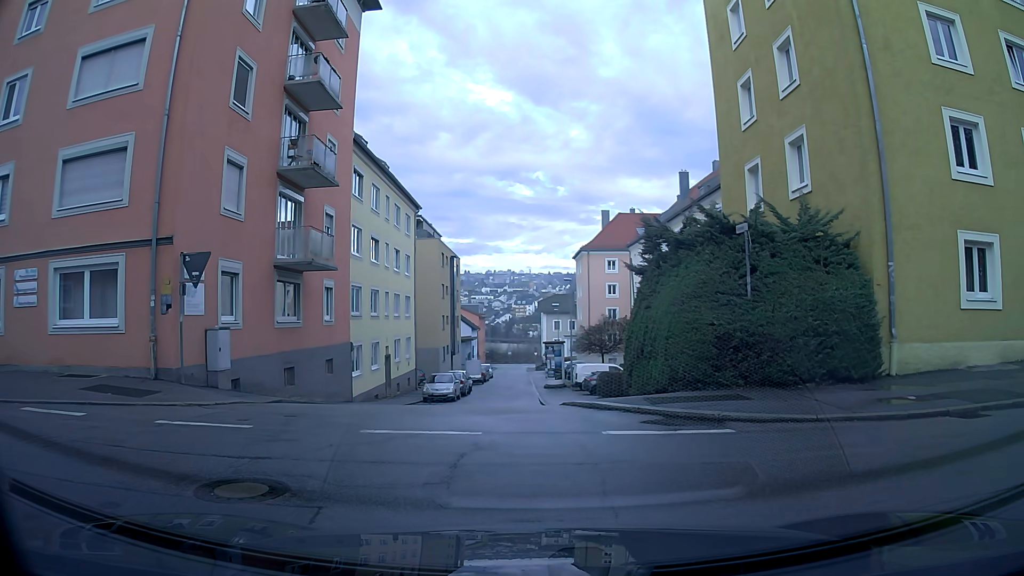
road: residential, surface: asphalt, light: Day
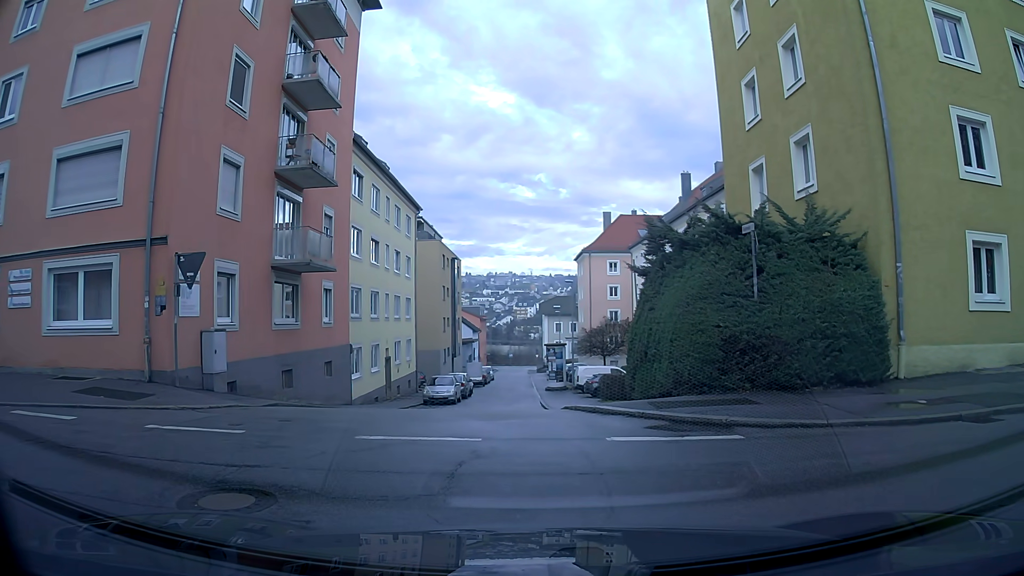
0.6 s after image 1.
(0.0, +0.3) m; 0°
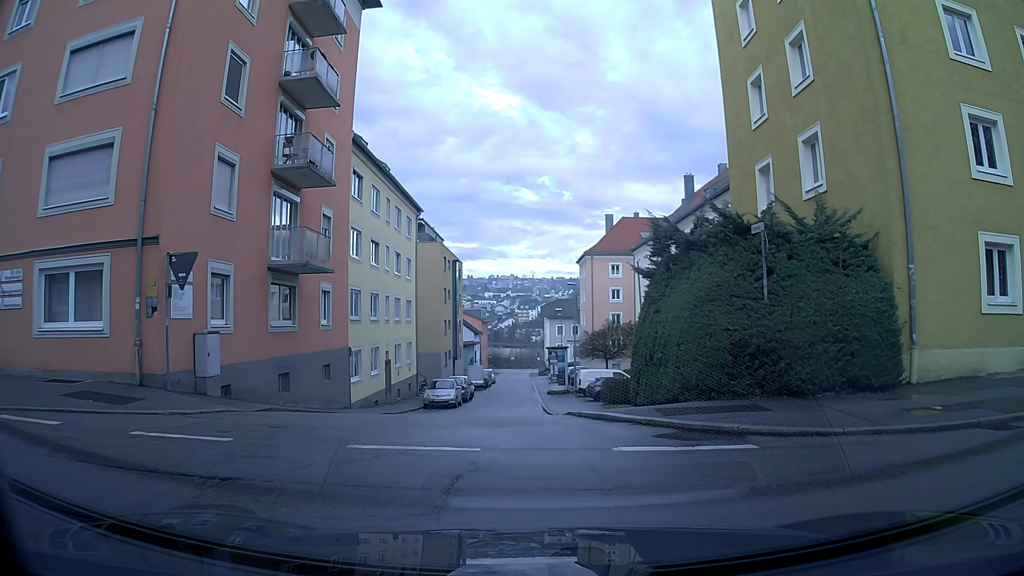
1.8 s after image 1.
(0.0, +0.4) m; 0°
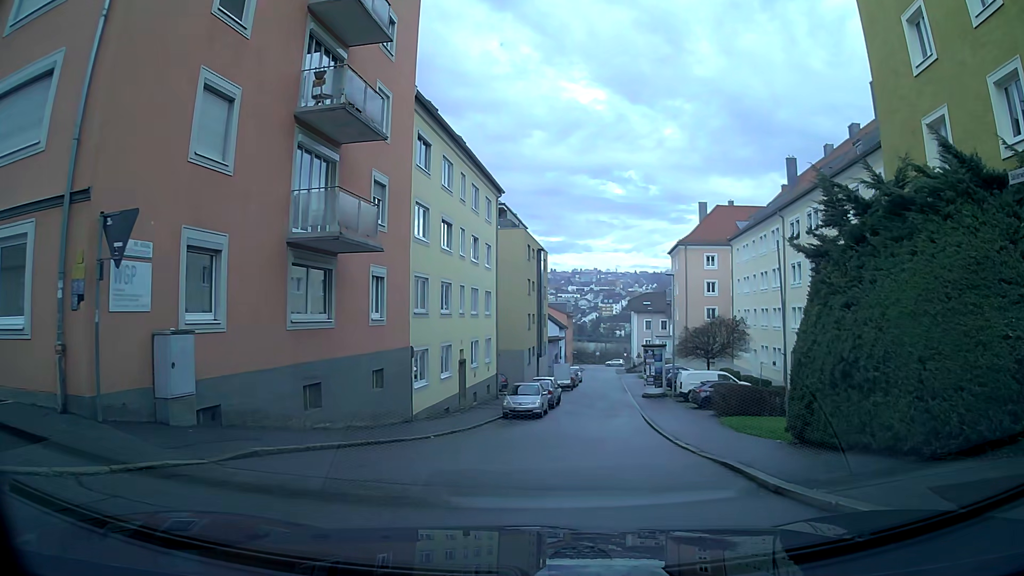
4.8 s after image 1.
(-0.7, +5.6) m; -7°
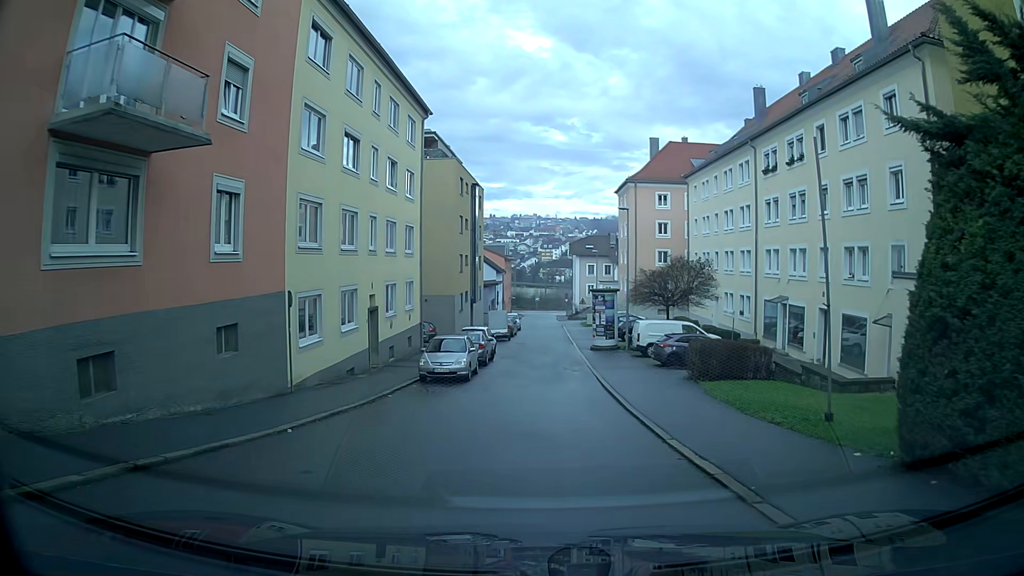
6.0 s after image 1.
(+0.2, +6.3) m; +4°
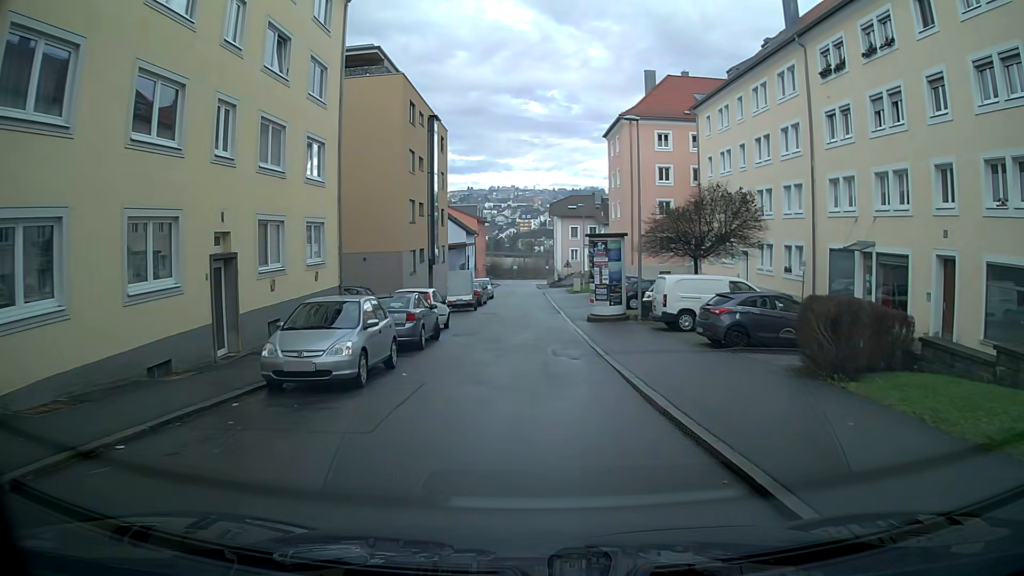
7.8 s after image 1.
(+0.3, +11.8) m; +2°
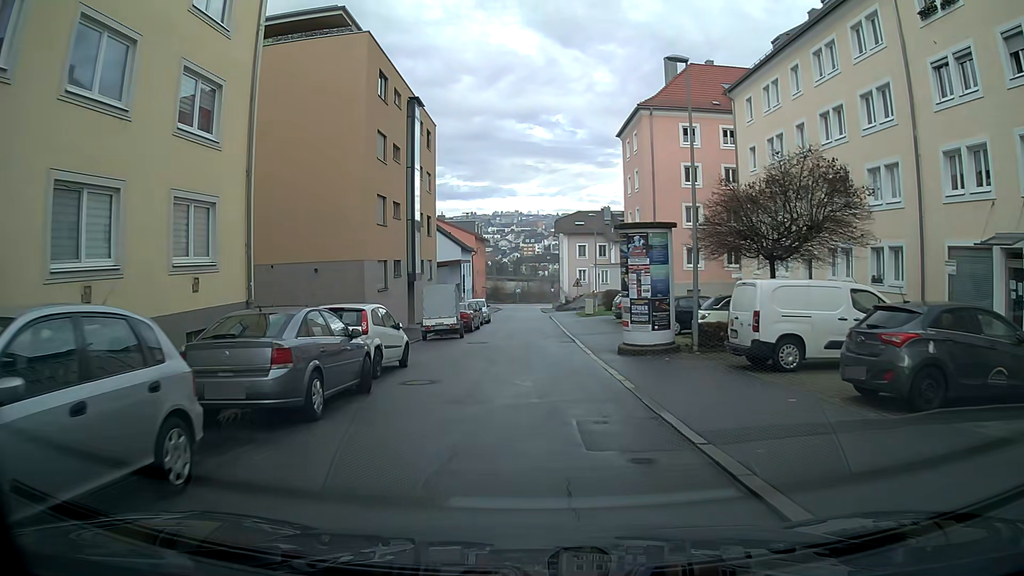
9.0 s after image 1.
(0.0, +8.9) m; 0°
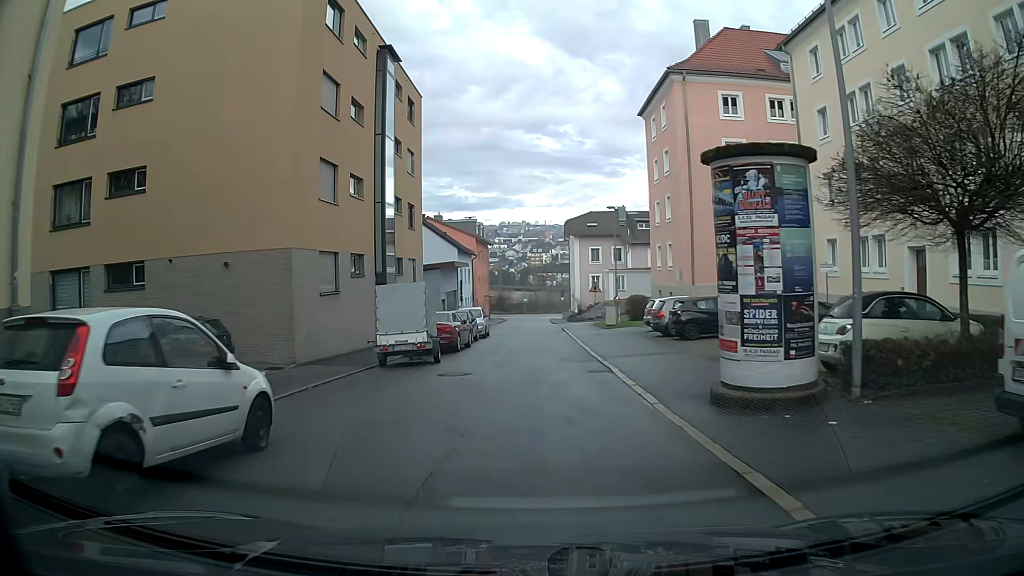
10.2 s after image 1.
(-0.1, +9.1) m; -1°
(0, +10) (0, +20) (0, +30) (0, +40) (0, +50) (+1, +60) (+1, +70) (+1, +80) (+1, +90) (+1, +100) m
